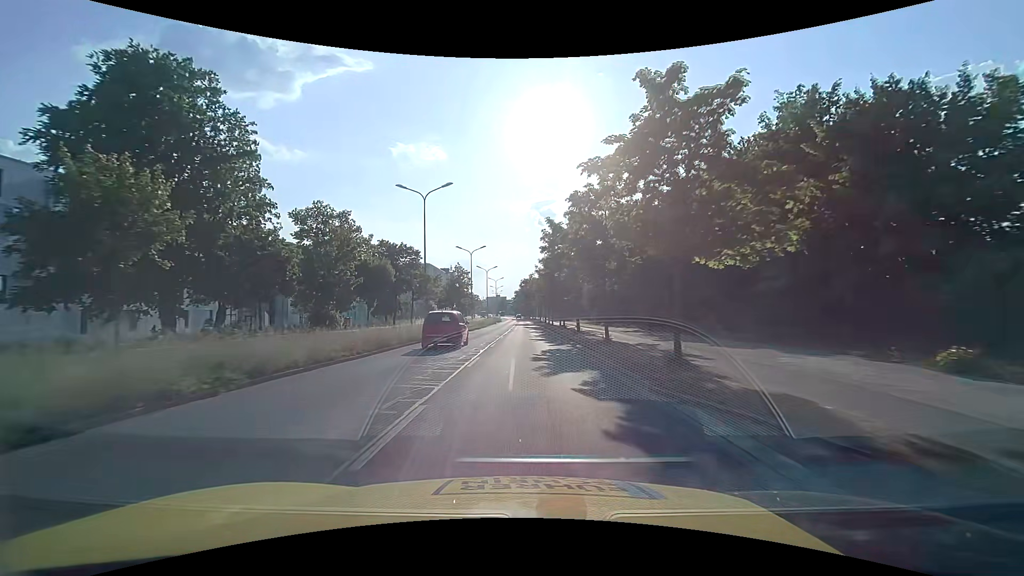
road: primary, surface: asphalt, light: Day
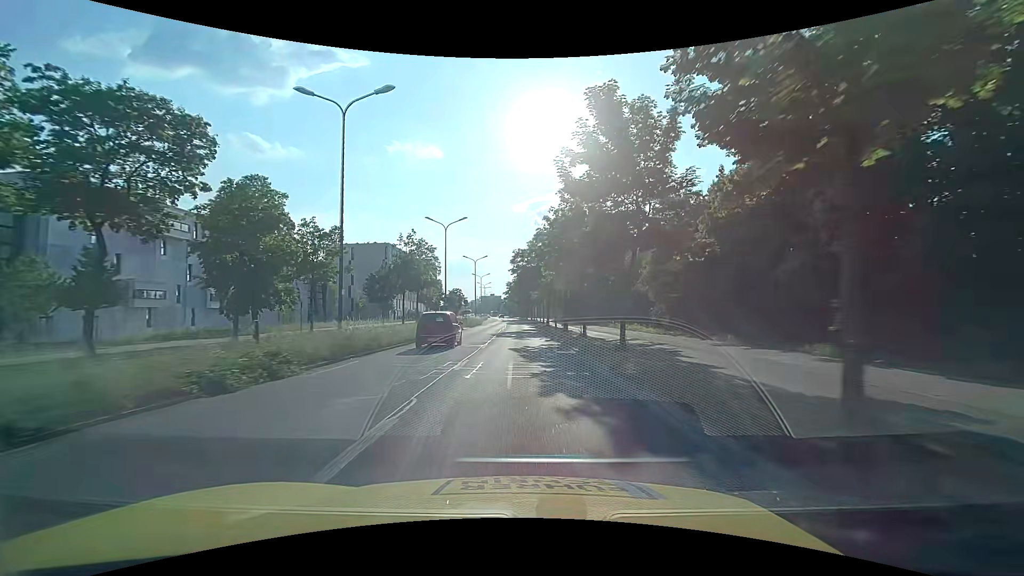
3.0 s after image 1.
(0.0, +46.0) m; 0°
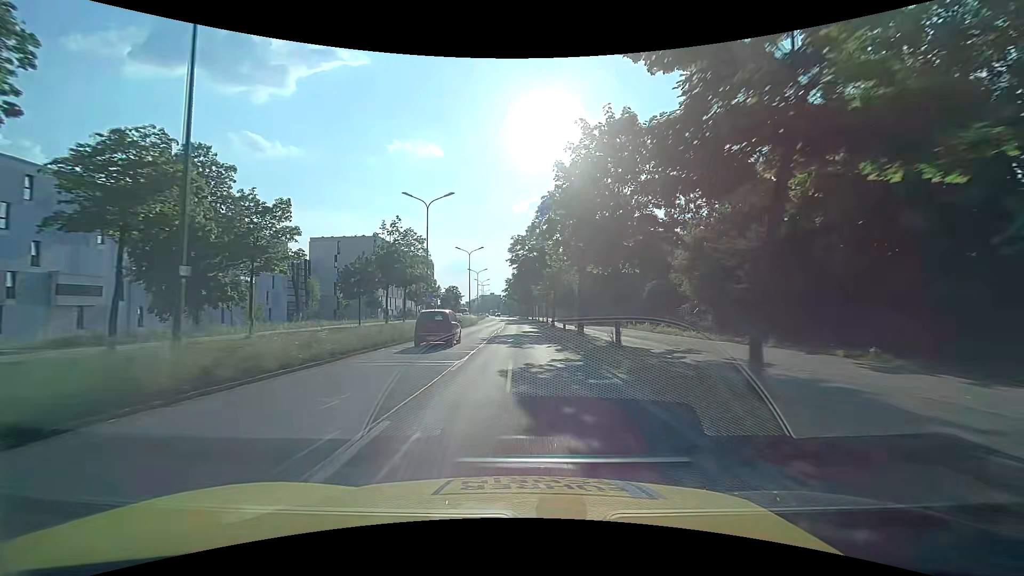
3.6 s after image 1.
(+0.1, +9.2) m; 0°
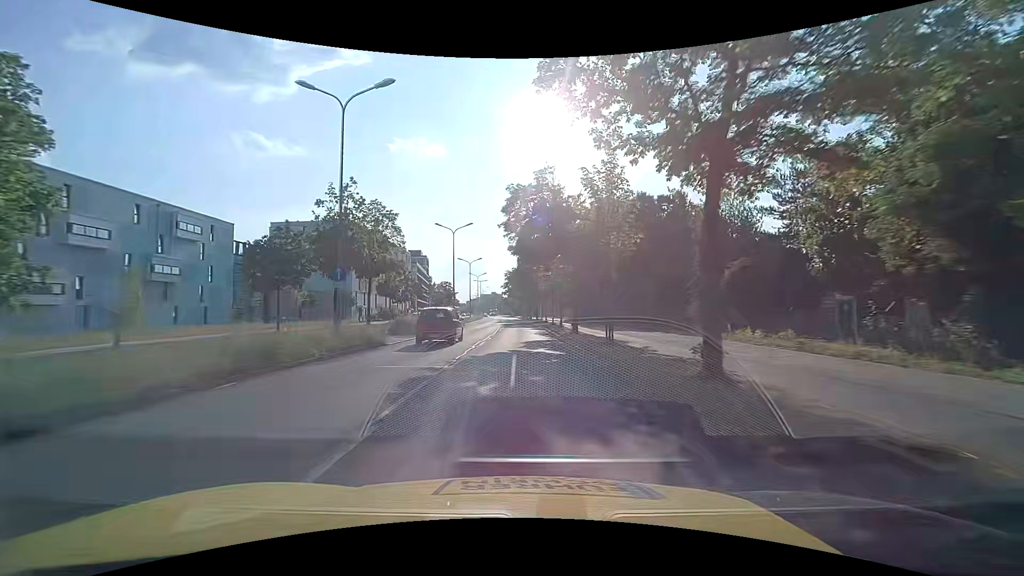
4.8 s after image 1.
(-0.1, +18.5) m; 0°
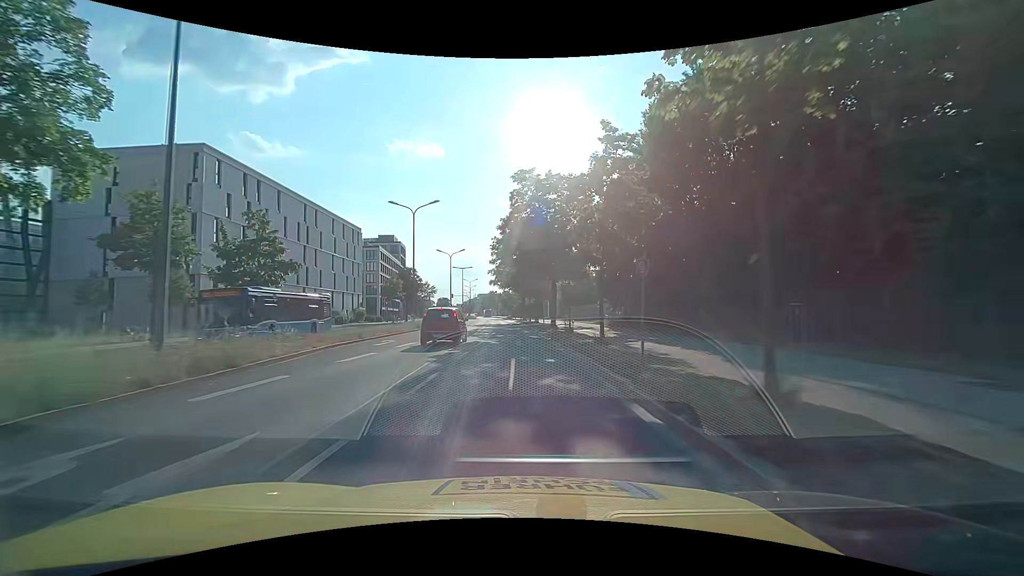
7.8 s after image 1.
(0.0, +43.0) m; 0°
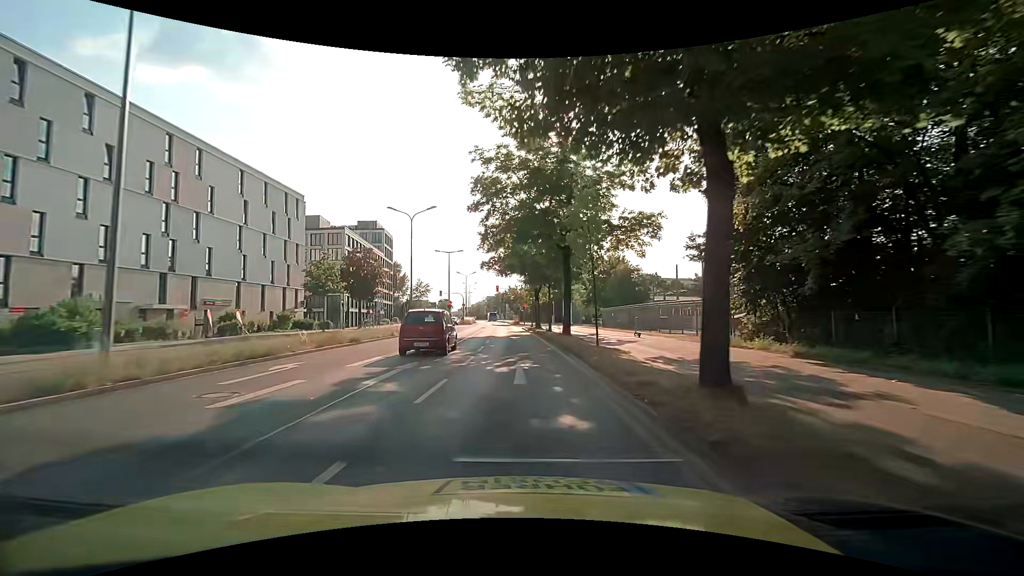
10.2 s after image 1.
(-0.2, +30.3) m; -1°
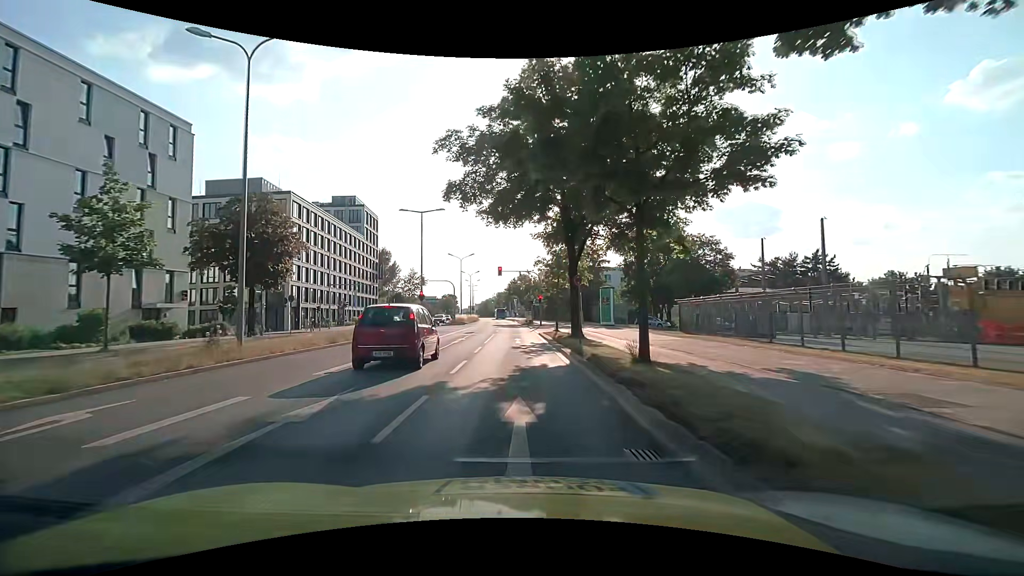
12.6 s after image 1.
(-0.2, +26.2) m; -1°
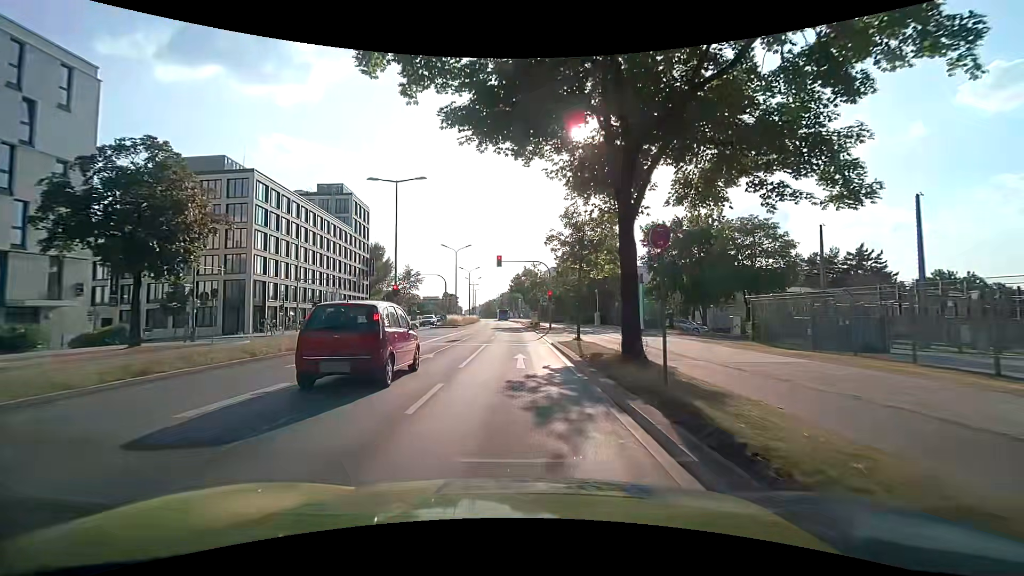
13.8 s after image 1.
(0.0, +10.3) m; 0°
